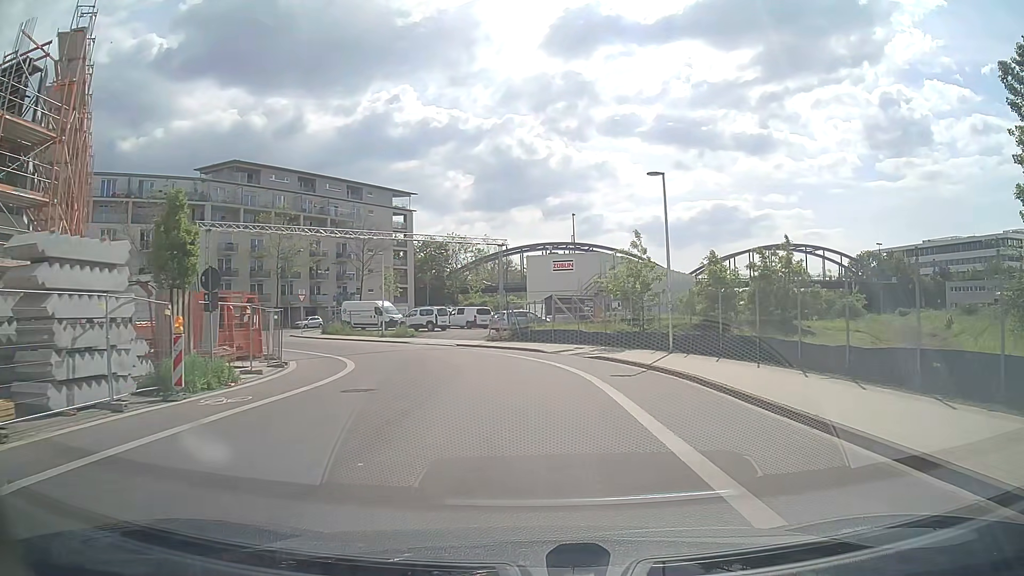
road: residential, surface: asphalt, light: Day
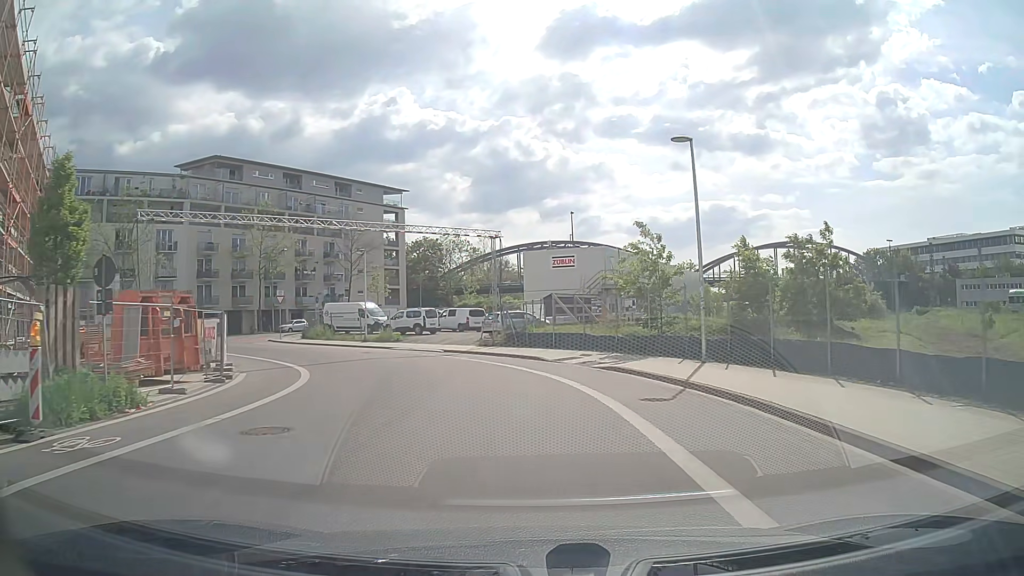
(0.0, +4.7) m; 0°
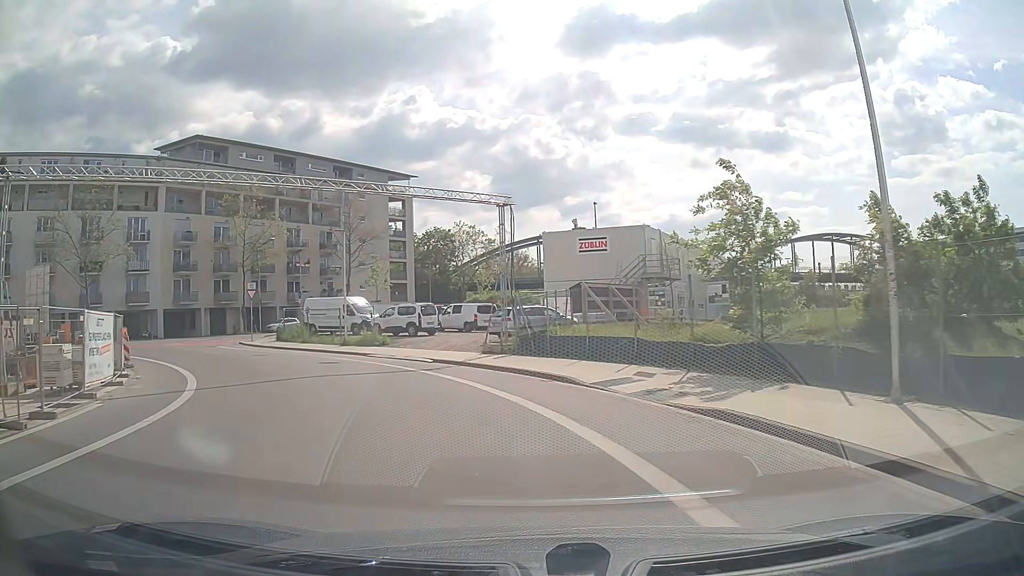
(-0.1, +9.3) m; -2°
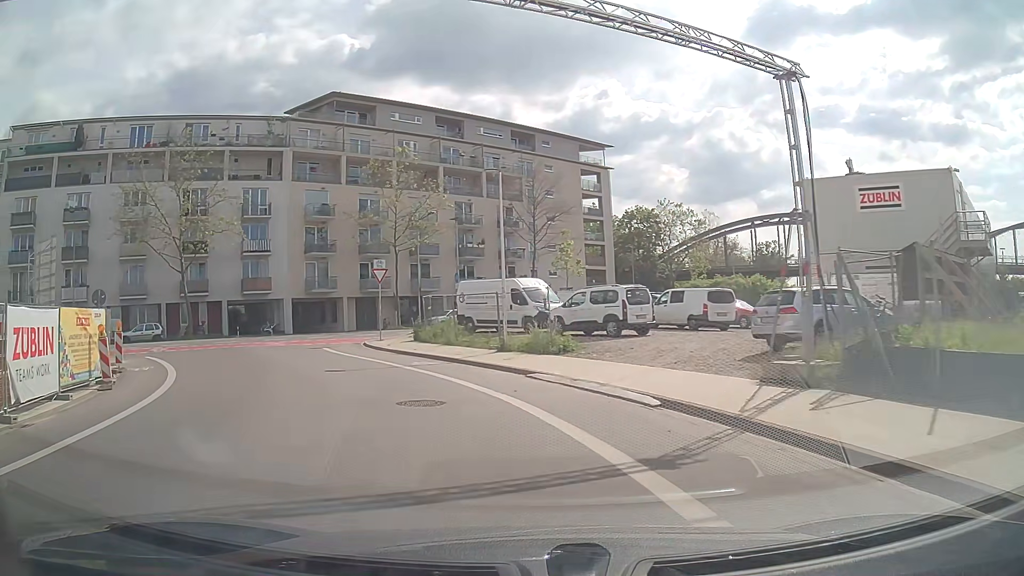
(-2.0, +13.3) m; -18°
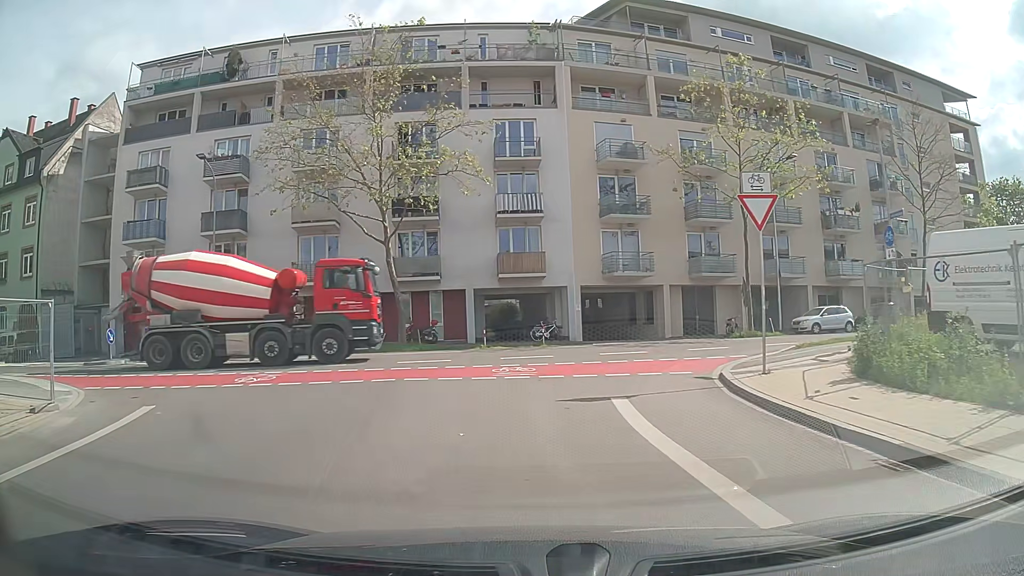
(-4.5, +18.6) m; -26°
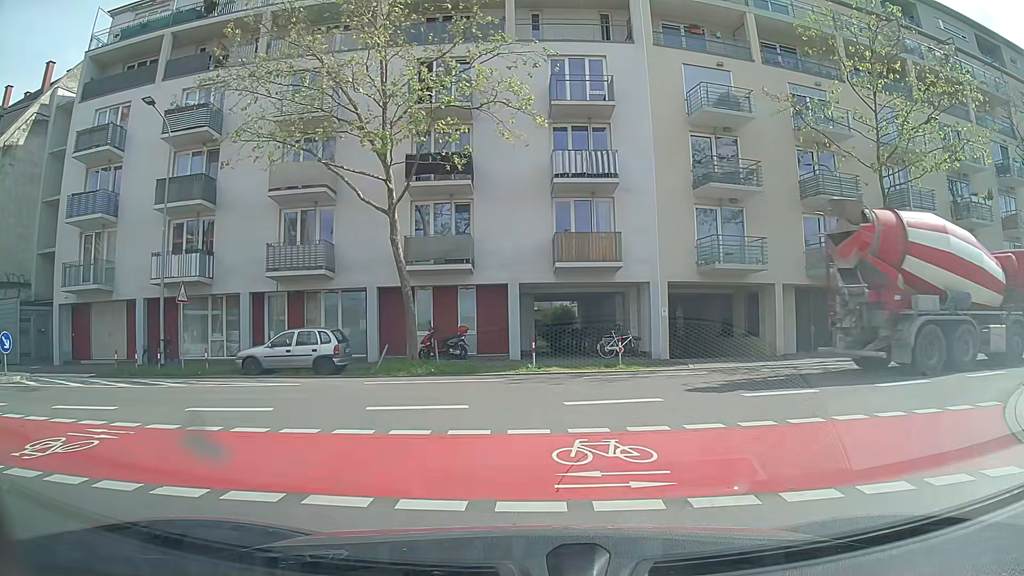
(-0.4, +9.1) m; -3°
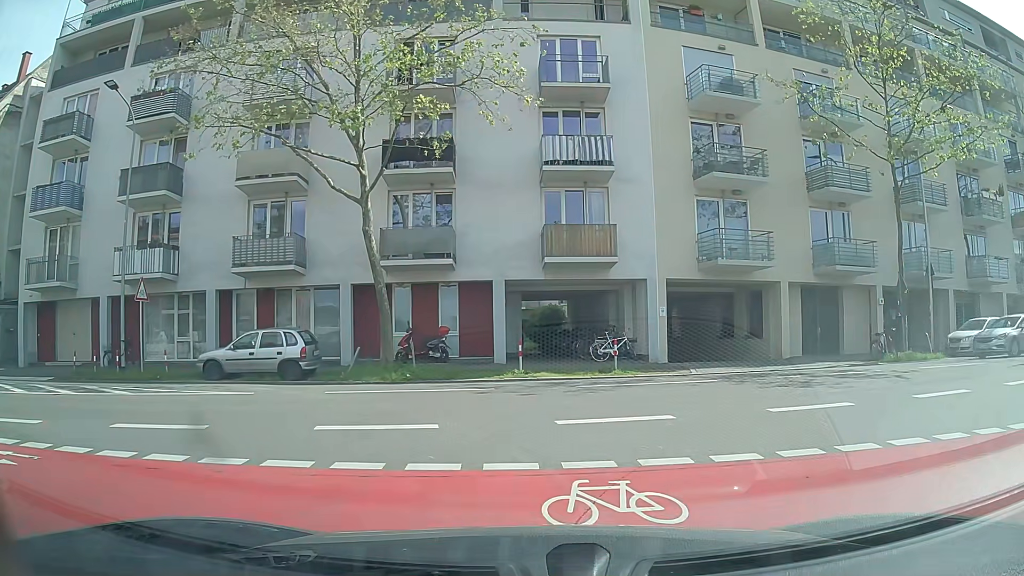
(0.0, +1.8) m; -1°
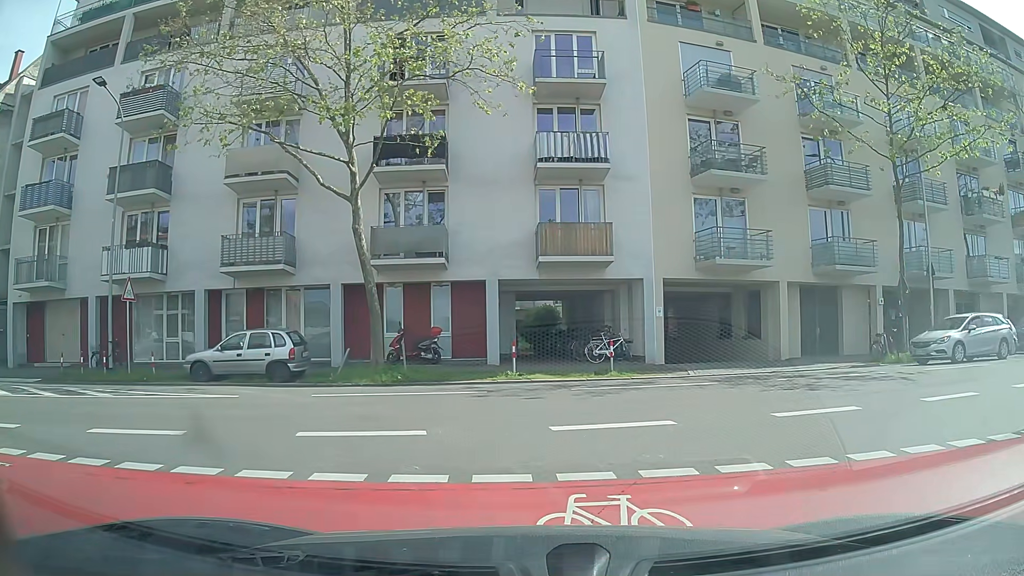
(0.0, +0.4) m; 0°
(+3, +9) (+12, +14) (+22, +16) (+31, +19) (+41, +21) (+51, +25) (+59, +29) (+68, +34) (+76, +41) (+84, +47) m
